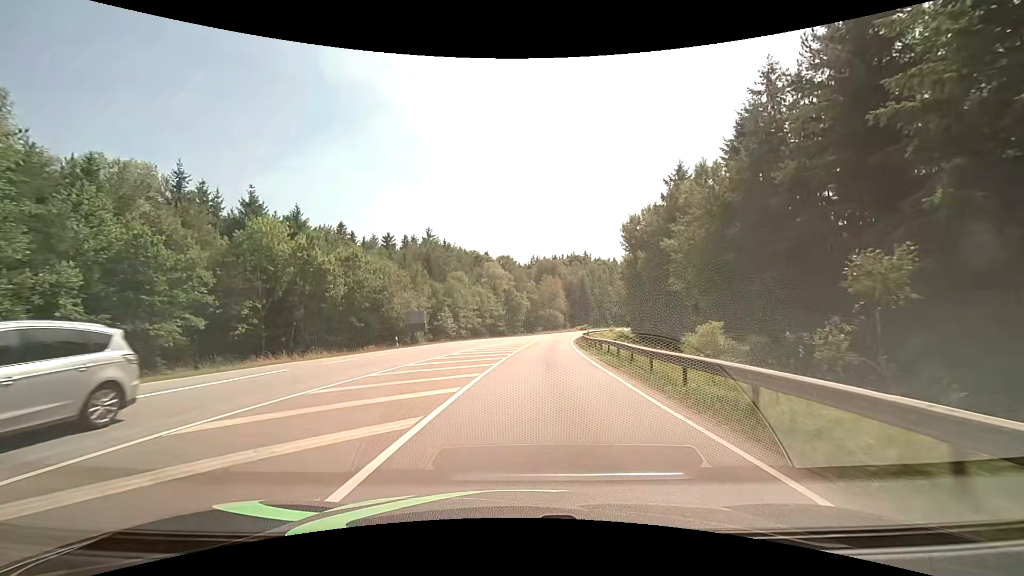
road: secondary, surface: asphalt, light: Day
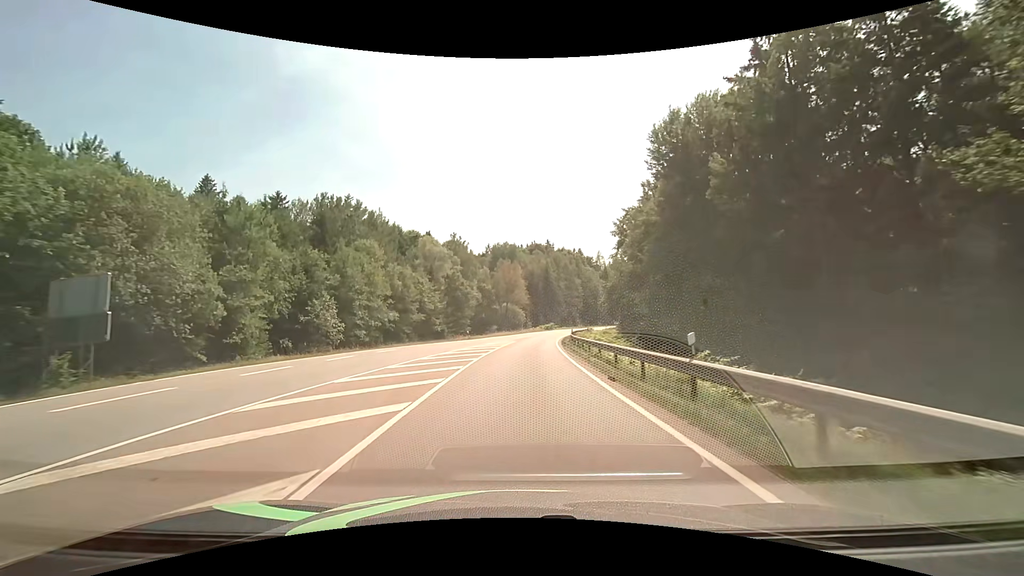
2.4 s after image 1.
(+1.9, +35.4) m; +5°
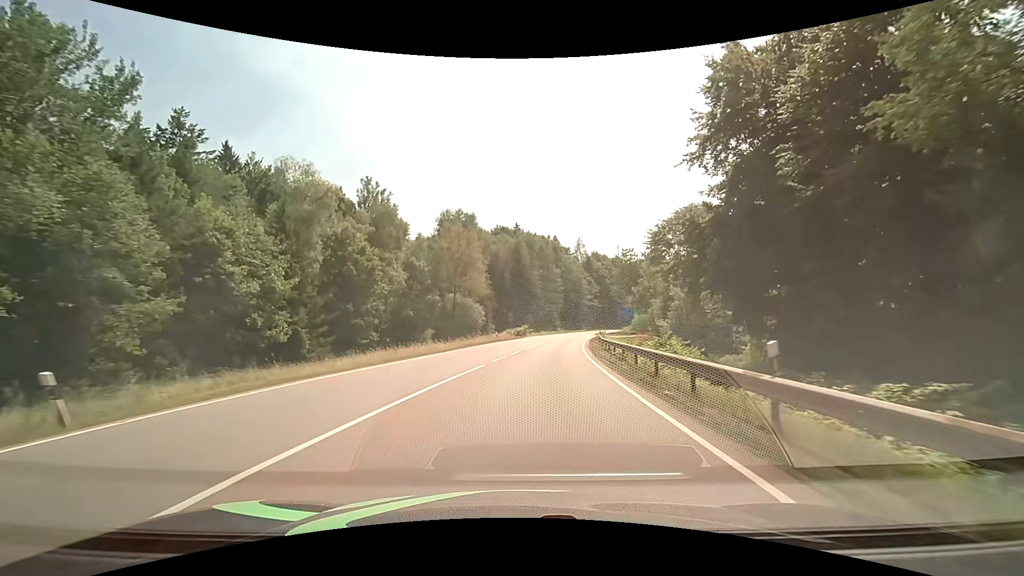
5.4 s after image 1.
(+1.5, +47.1) m; +4°
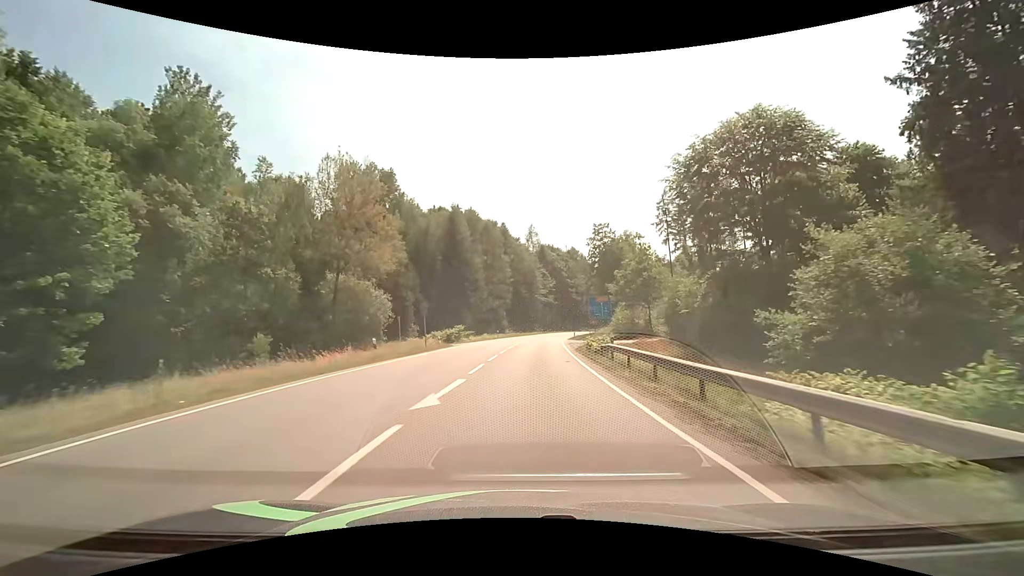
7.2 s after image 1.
(+1.6, +29.5) m; +6°
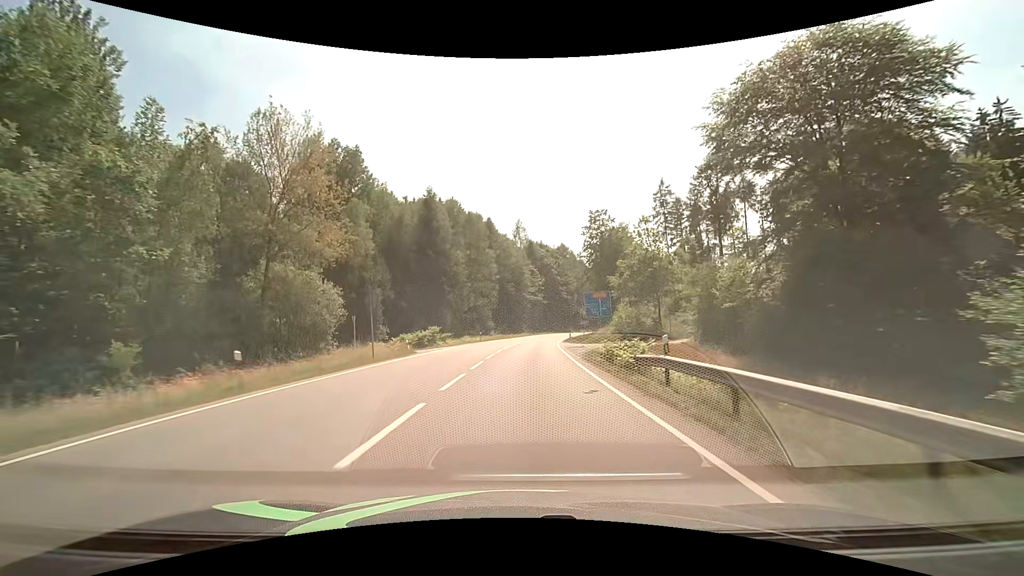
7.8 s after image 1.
(+0.1, +10.0) m; +2°
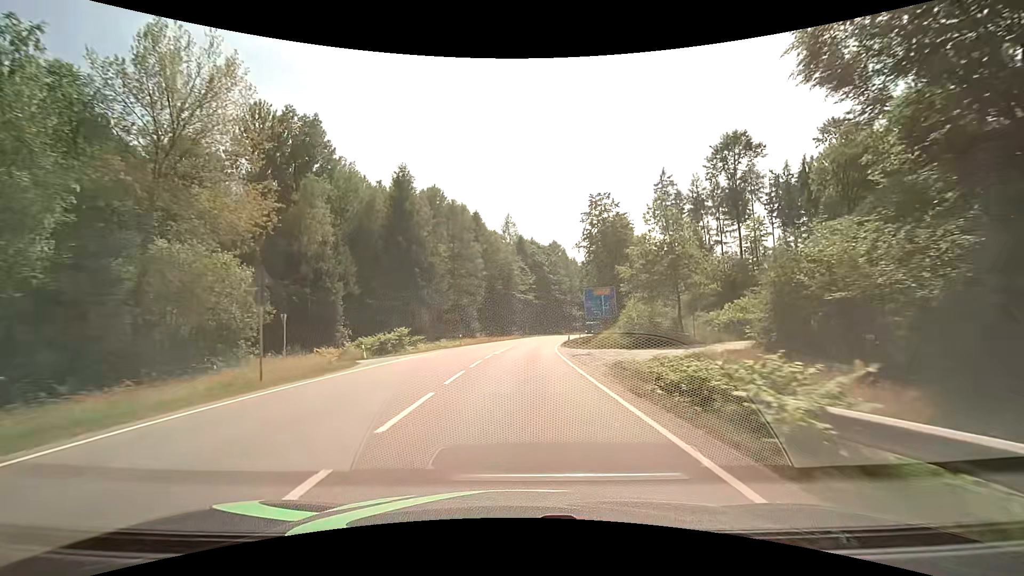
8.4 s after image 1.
(0.0, +10.1) m; +1°
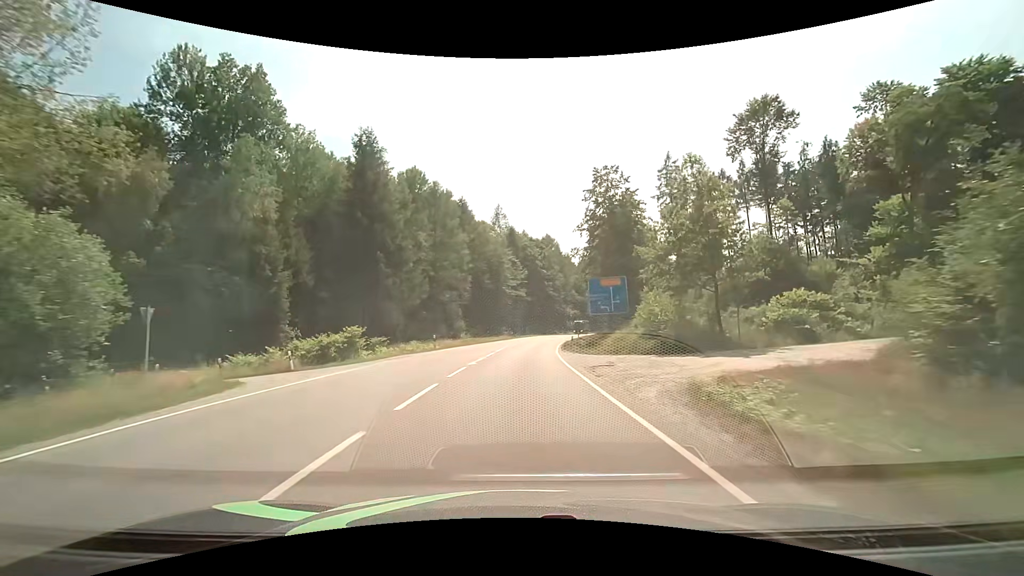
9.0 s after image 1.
(+0.1, +10.2) m; +1°
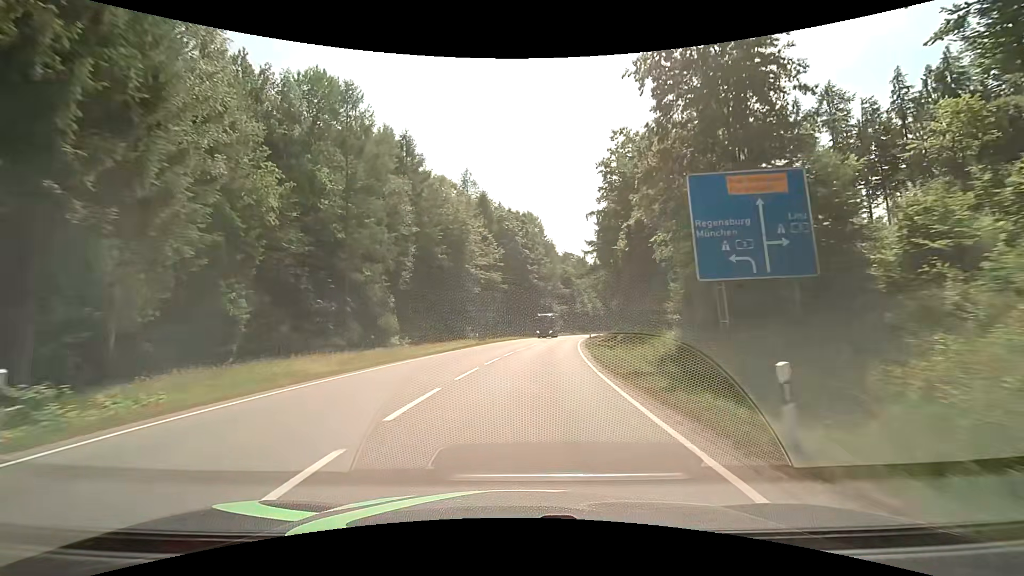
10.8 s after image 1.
(+0.4, +31.2) m; +2°
(0, +10) (+1, +20) (+2, +30) (+3, +40) (+4, +50) (+6, +60) (+7, +70) (+9, +79) (+11, +89) (+13, +99) m
